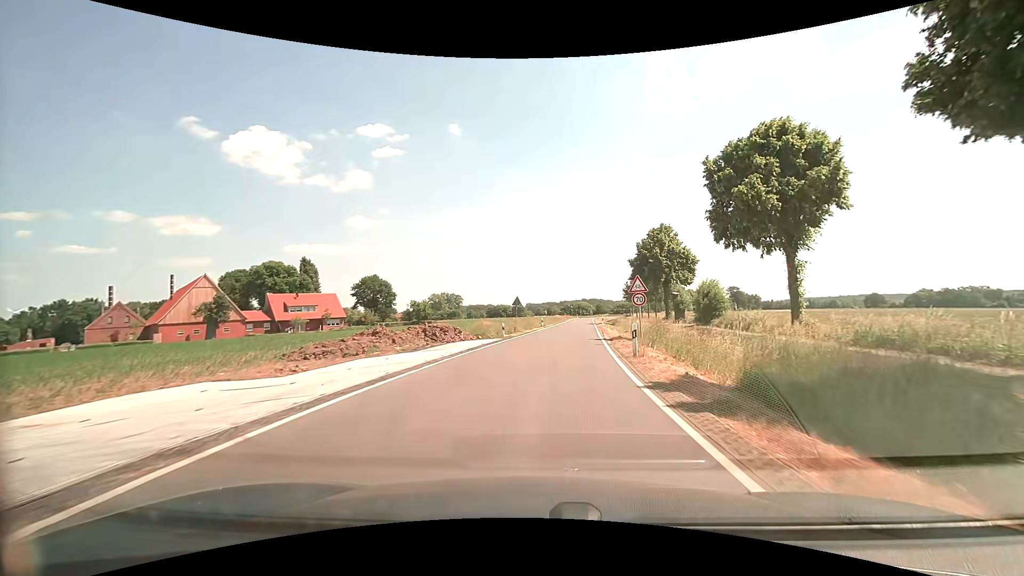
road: secondary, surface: asphalt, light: Day
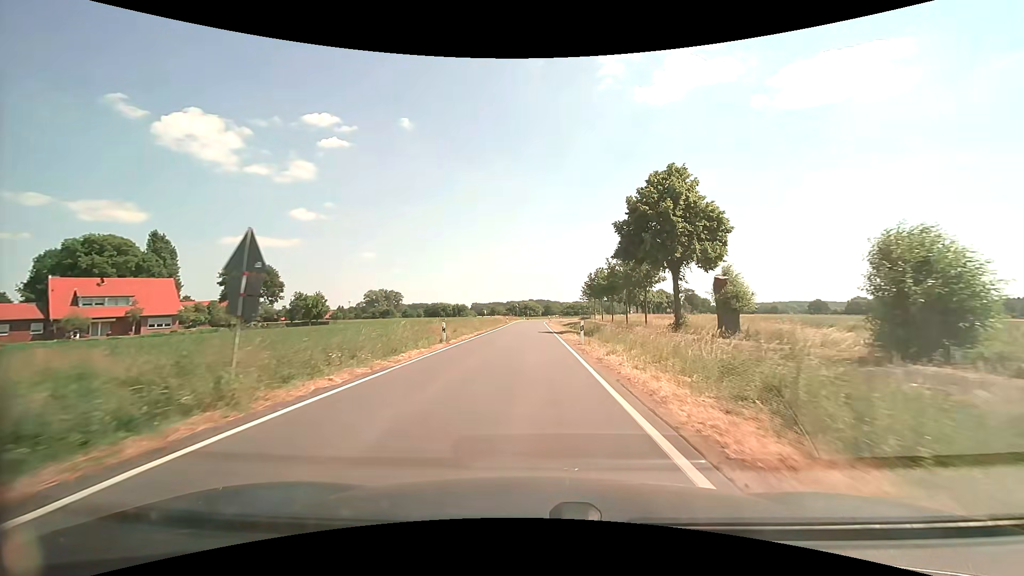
(+2.6, +30.8) m; +6°
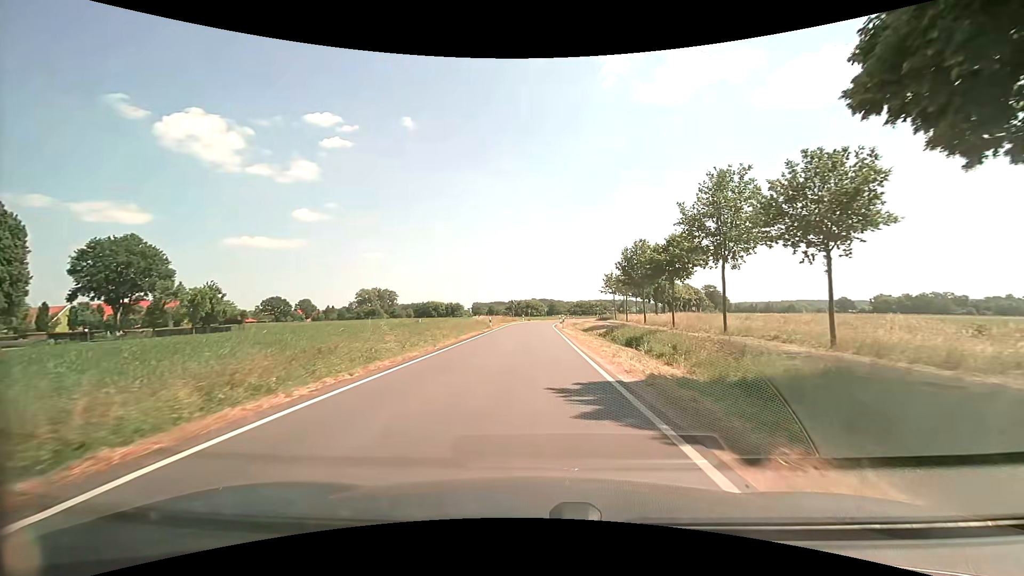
(+0.1, +31.9) m; 0°
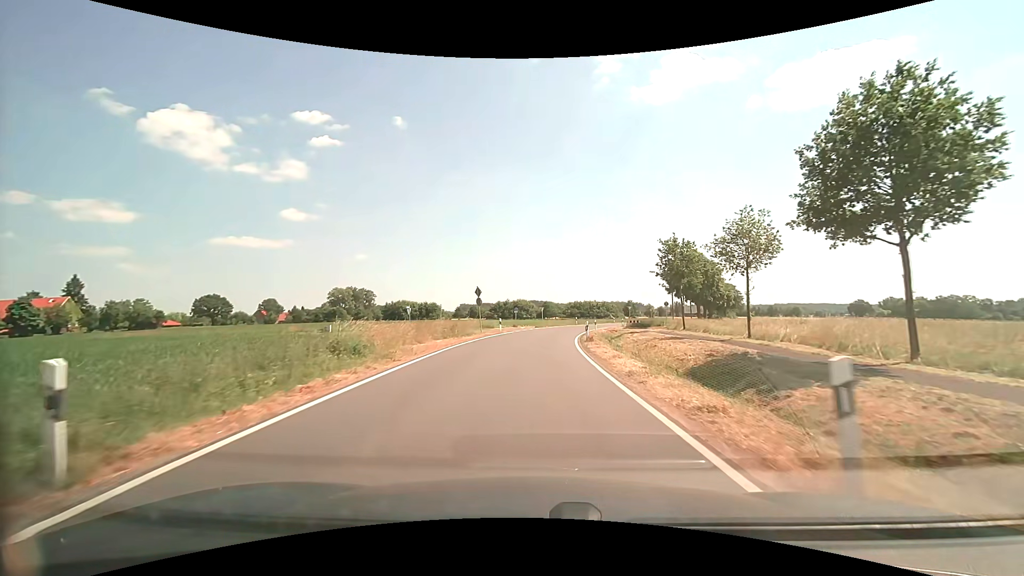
(0.0, +39.5) m; +1°
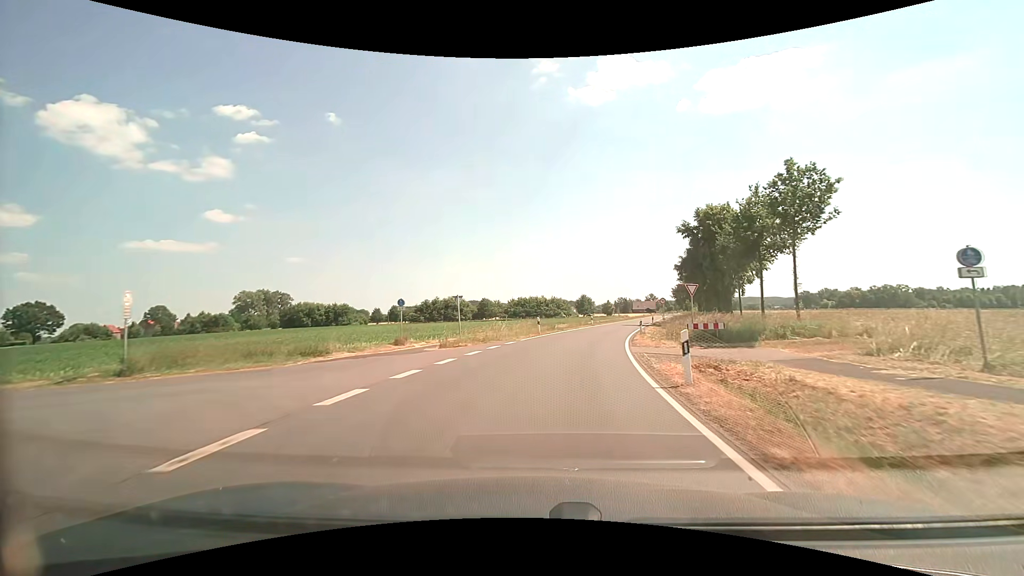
(+1.5, +38.4) m; +6°
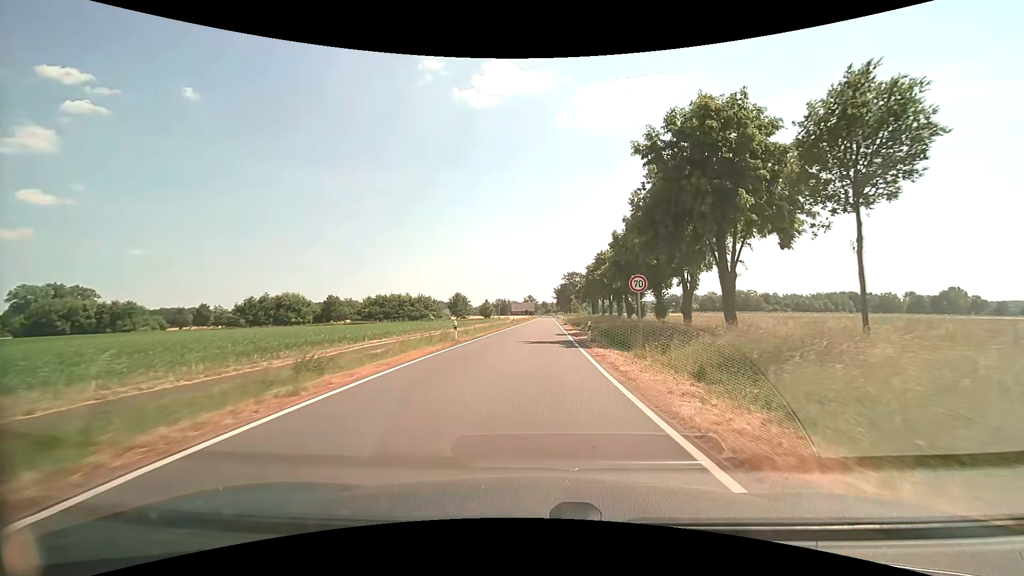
(+3.8, +31.2) m; +14°
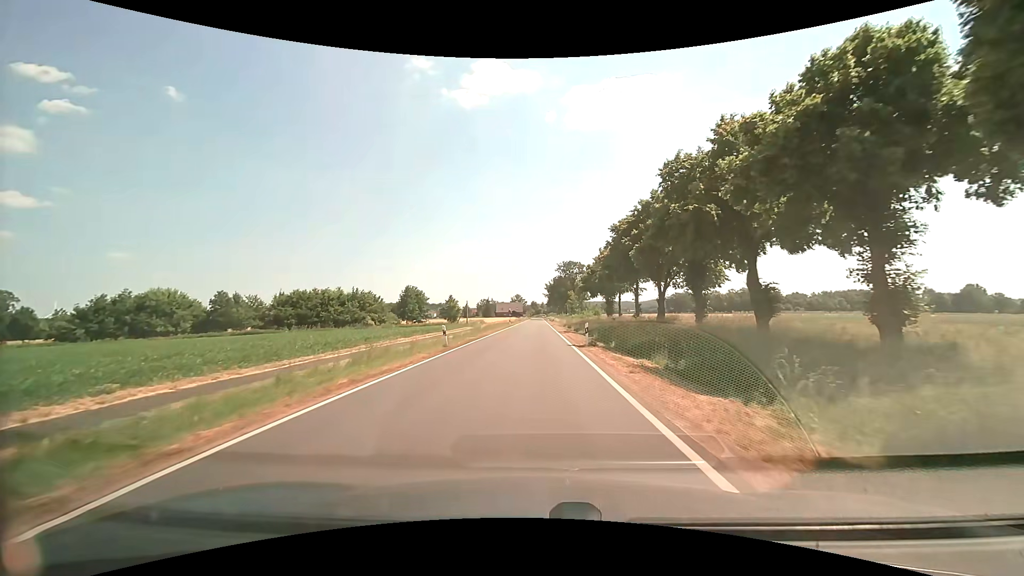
(+1.0, +41.8) m; +1°
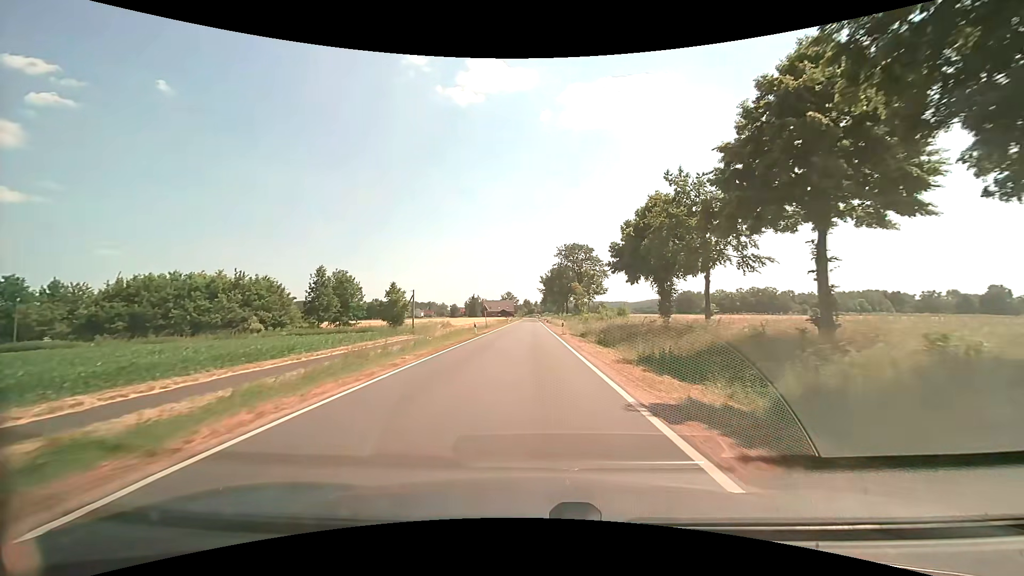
(+0.1, +35.9) m; +1°
(0, +10) (0, +20) (0, +30) (0, +40) (0, +50) (0, +60) (-1, +70) (-1, +80) (-1, +90) (-1, +100) m
